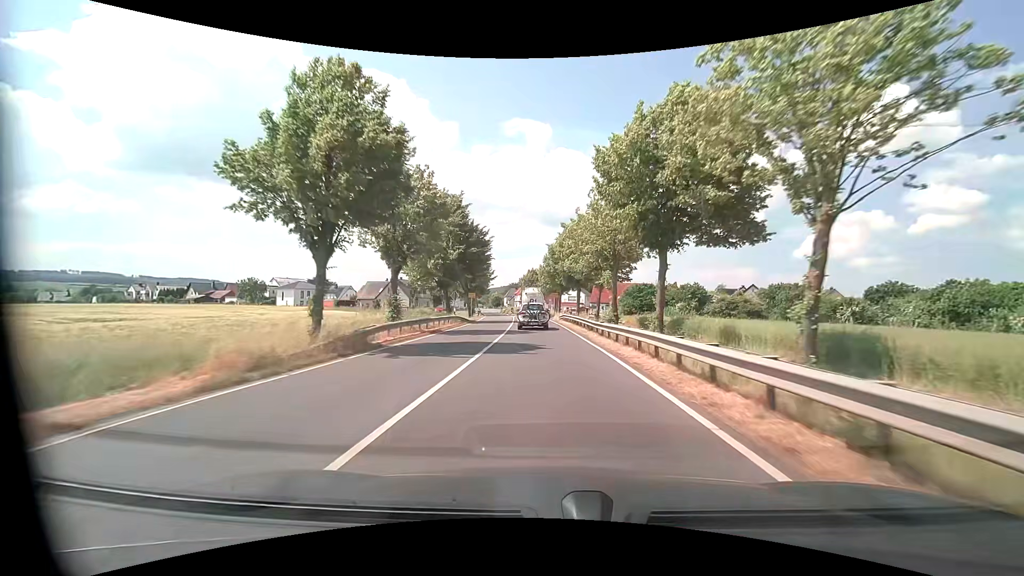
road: primary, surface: asphalt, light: Day
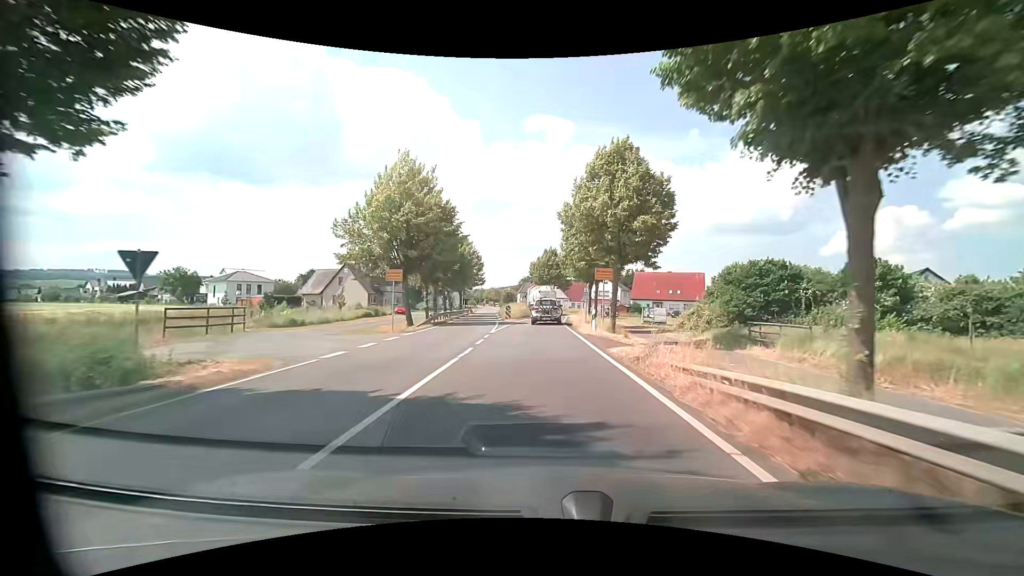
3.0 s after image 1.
(-0.7, +41.0) m; -2°
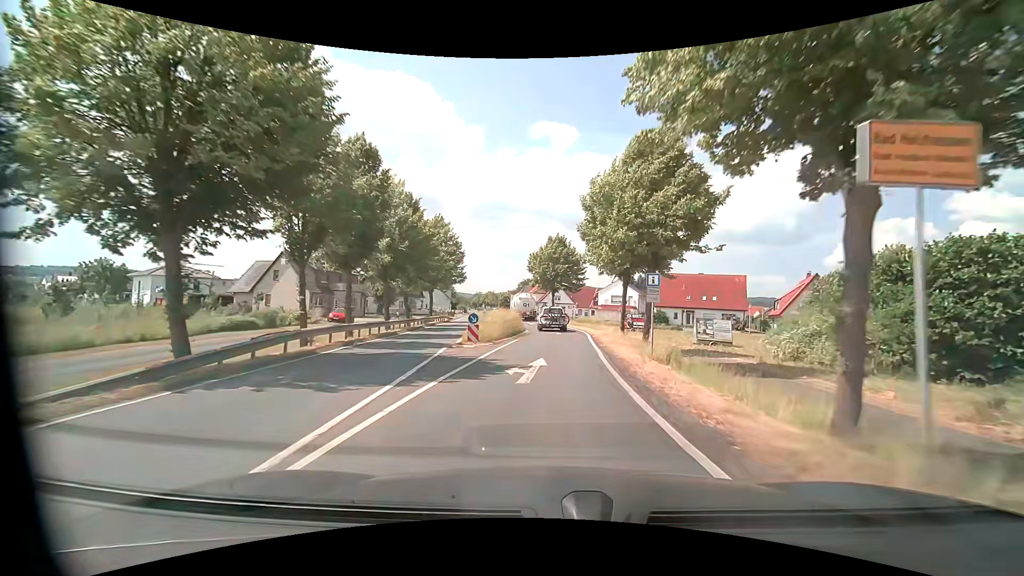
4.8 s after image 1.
(-0.5, +21.9) m; -1°
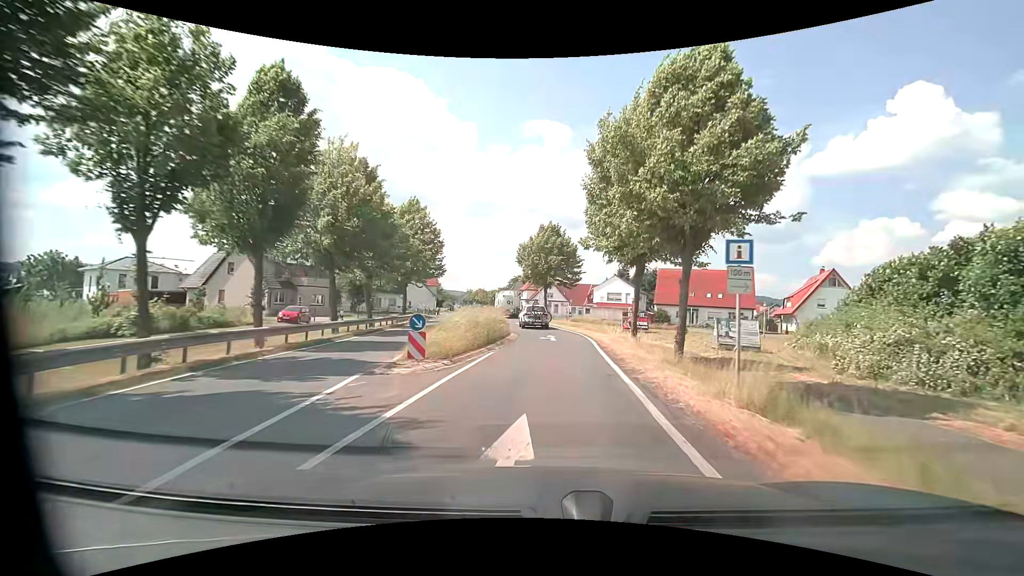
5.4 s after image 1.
(0.0, +7.5) m; +1°
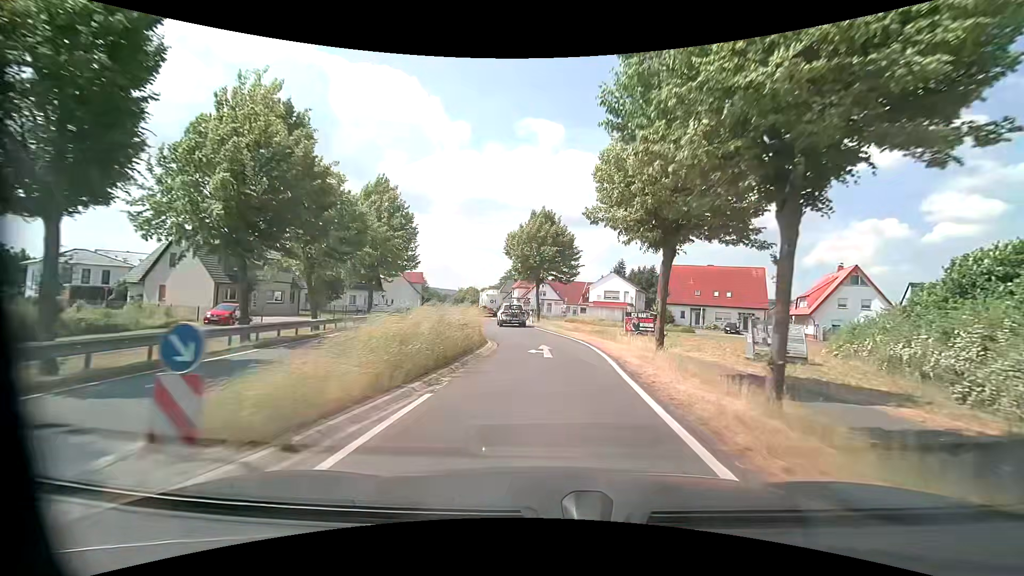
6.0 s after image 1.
(0.0, +7.6) m; +1°
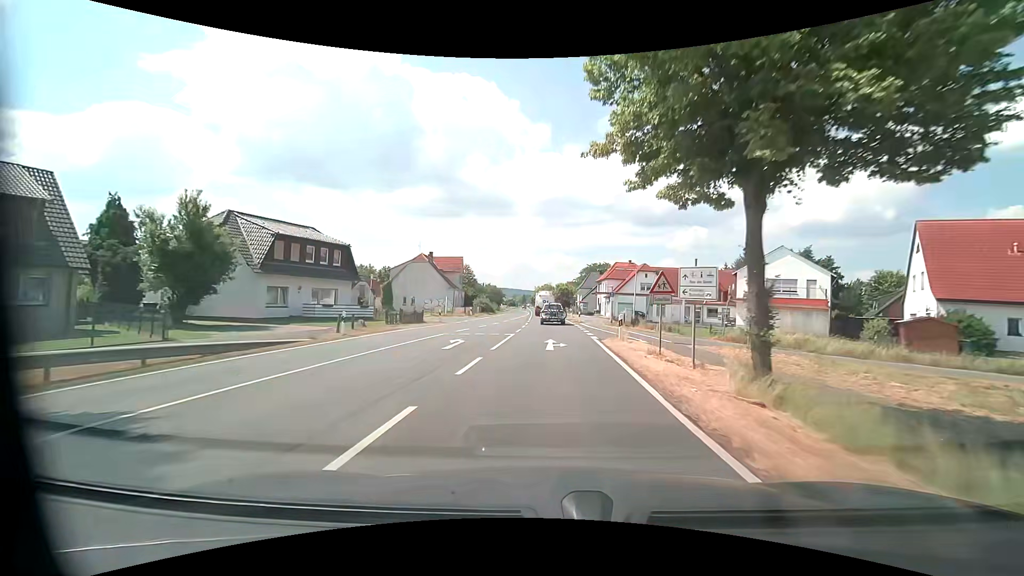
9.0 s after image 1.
(-2.8, +38.3) m; -9°
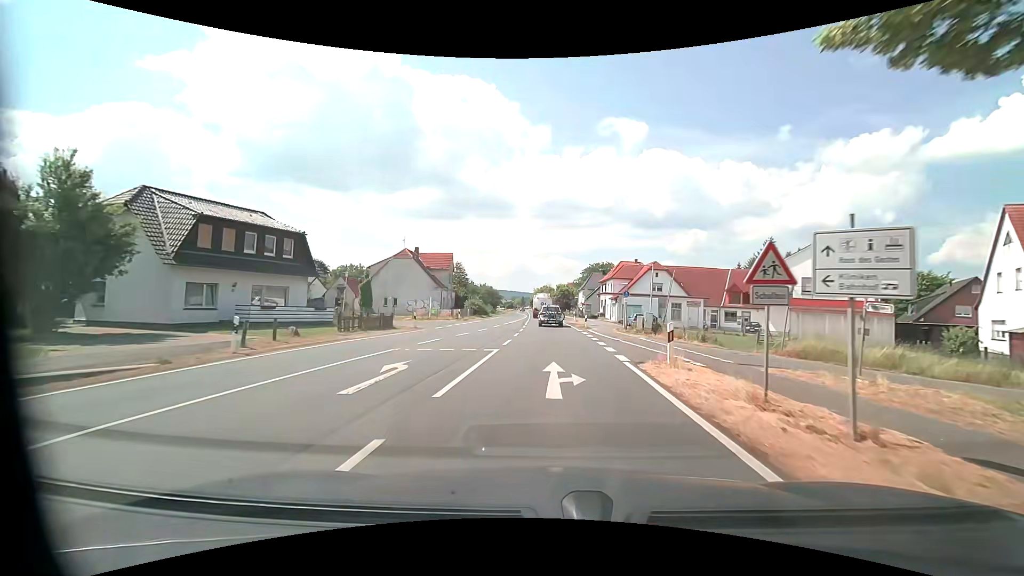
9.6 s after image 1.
(-0.1, +7.8) m; -1°
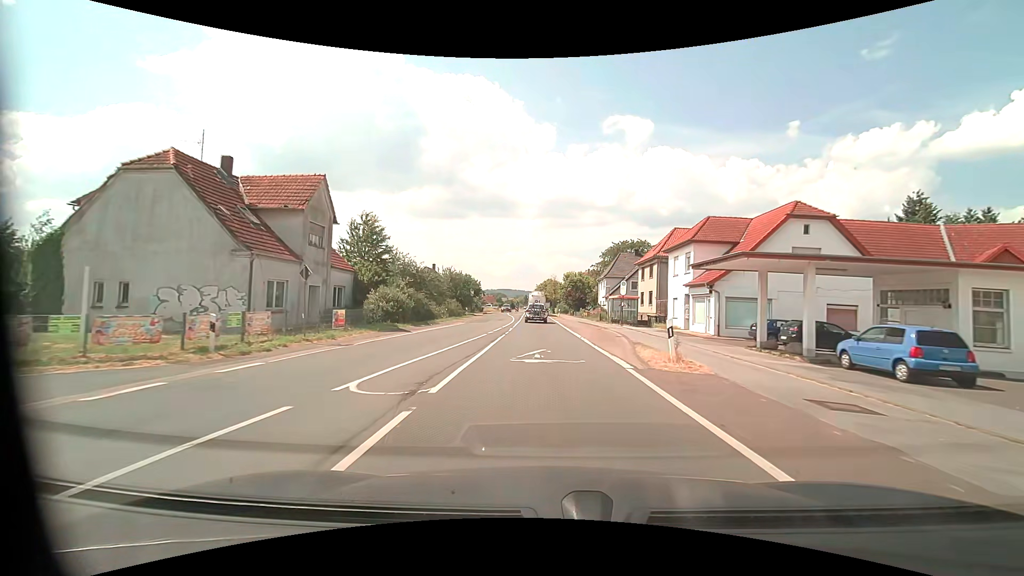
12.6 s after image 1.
(+0.9, +38.9) m; +1°
(0, +10) (0, +20) (0, +30) (-1, +40) (-1, +50) (-1, +60) (-1, +70) (-2, +80) (-2, +90) (-2, +100) m
